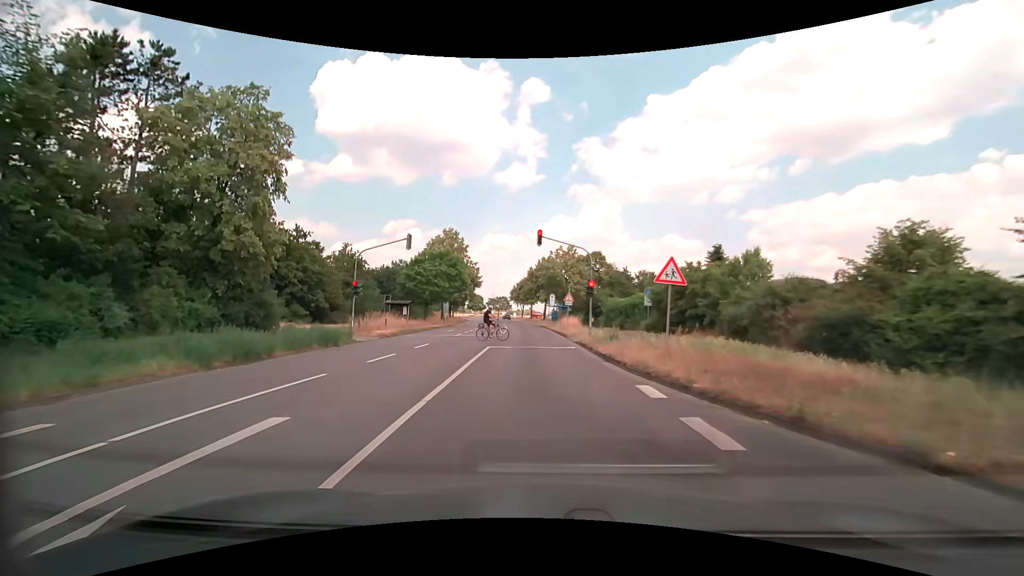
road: secondary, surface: asphalt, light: Day
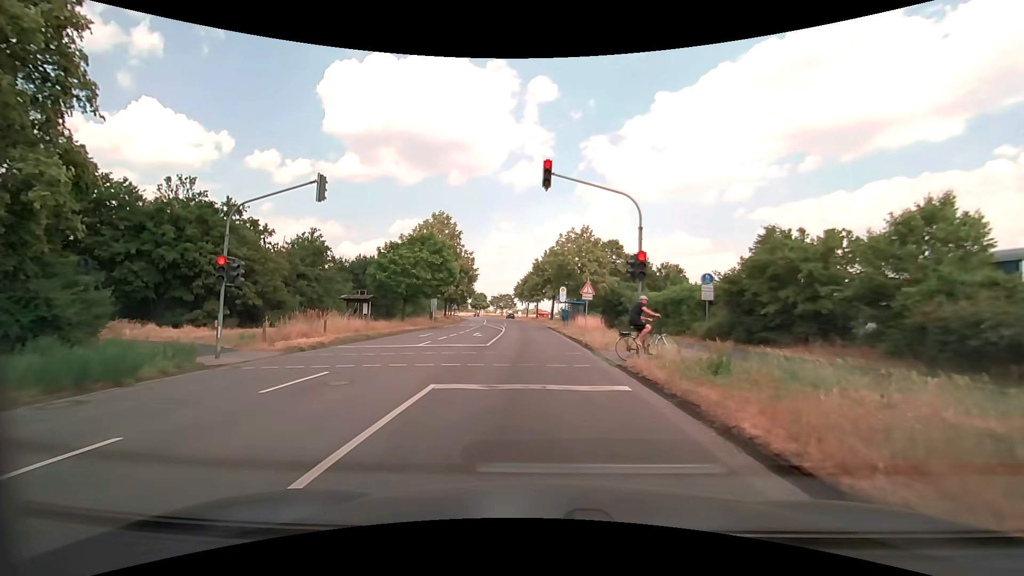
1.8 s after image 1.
(0.0, +11.6) m; -1°
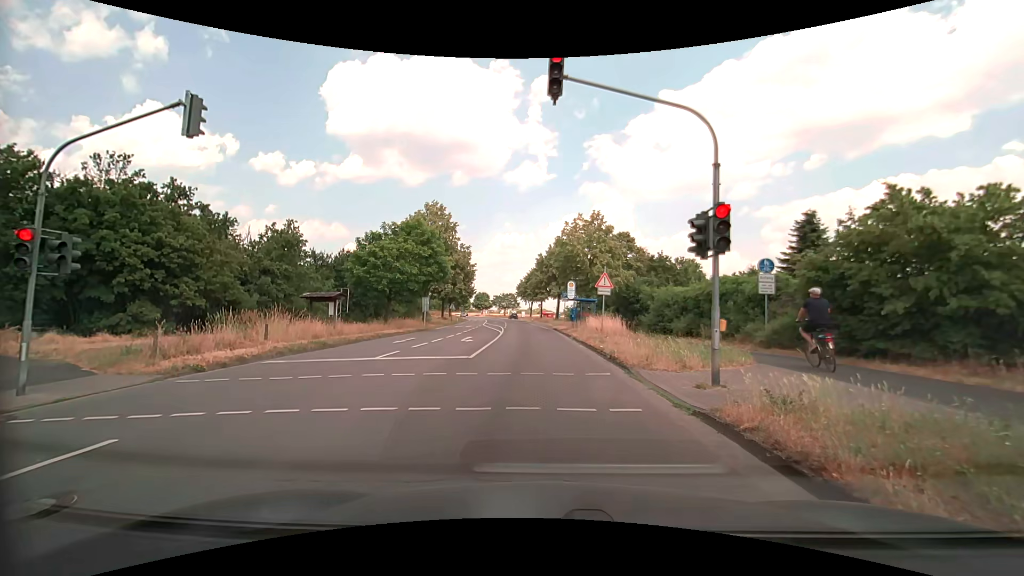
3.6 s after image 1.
(0.0, +5.8) m; -1°
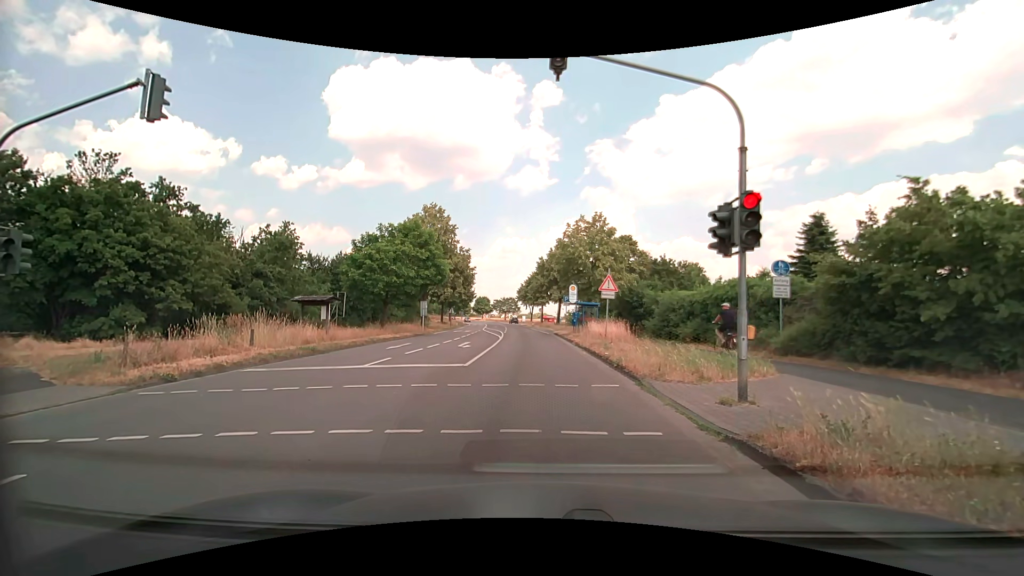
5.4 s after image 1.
(0.0, +1.0) m; 0°
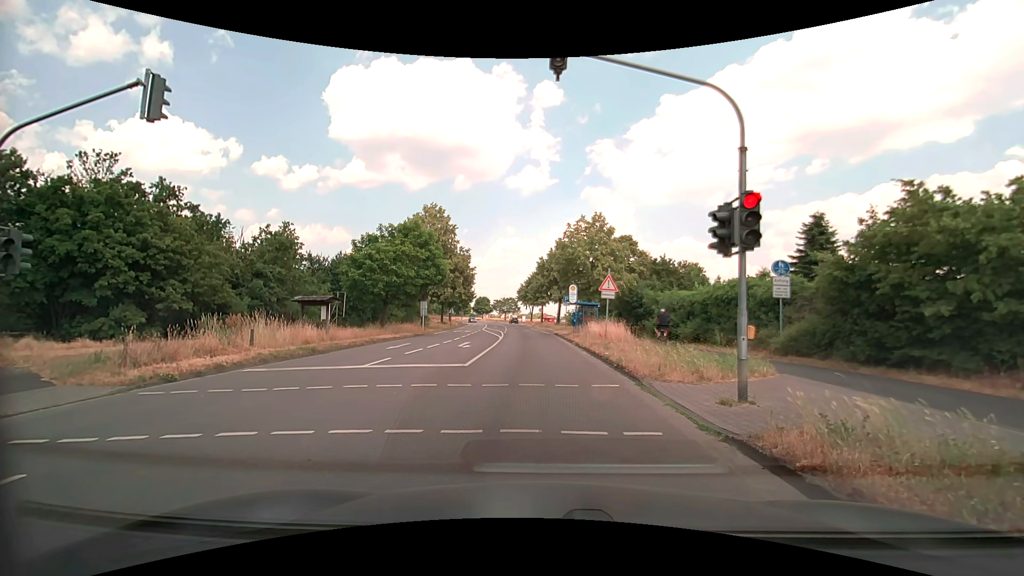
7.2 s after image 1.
(0.0, 0.0) m; 0°
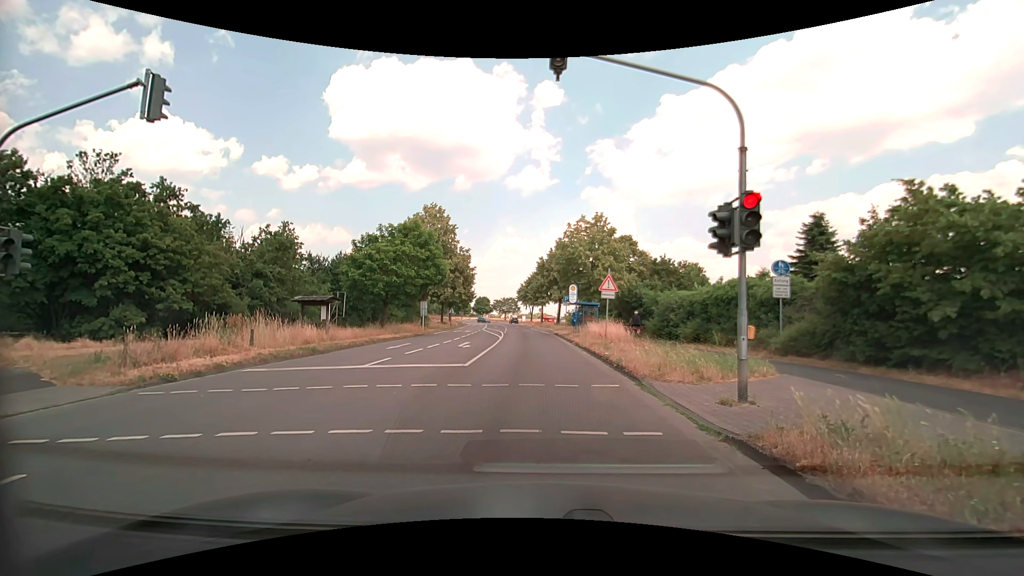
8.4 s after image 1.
(0.0, 0.0) m; 0°
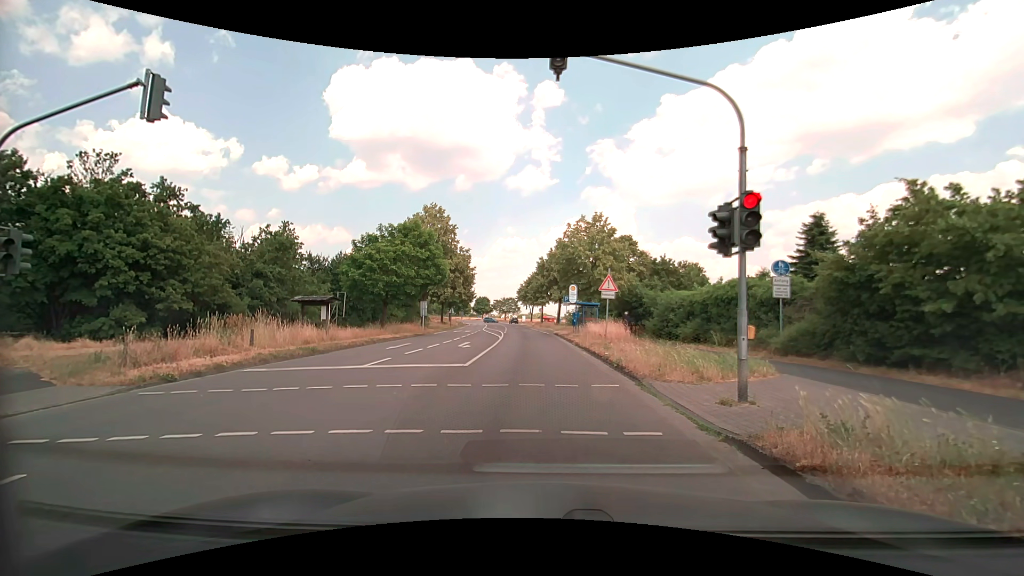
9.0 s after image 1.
(0.0, 0.0) m; 0°
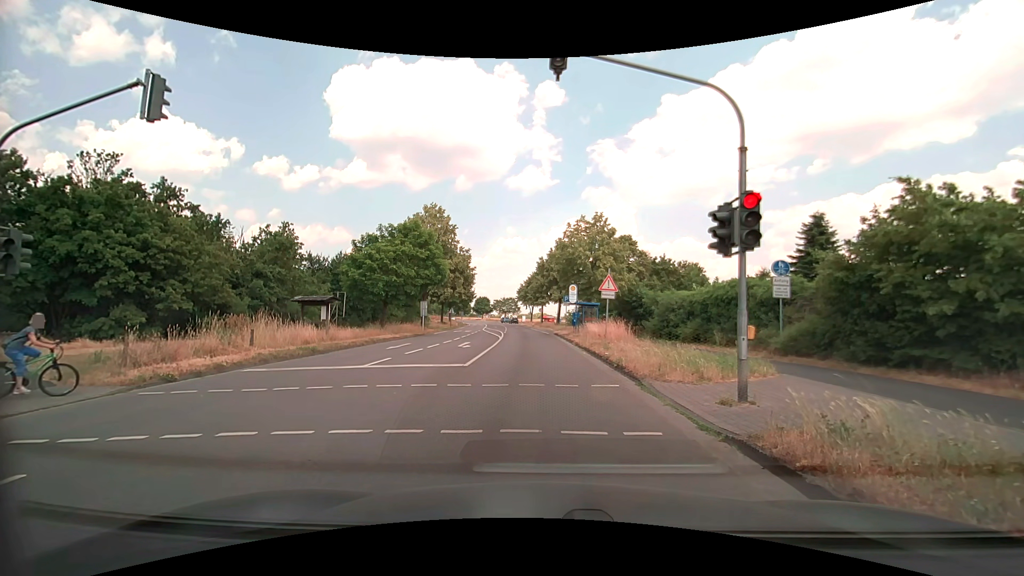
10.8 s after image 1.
(0.0, 0.0) m; 0°
